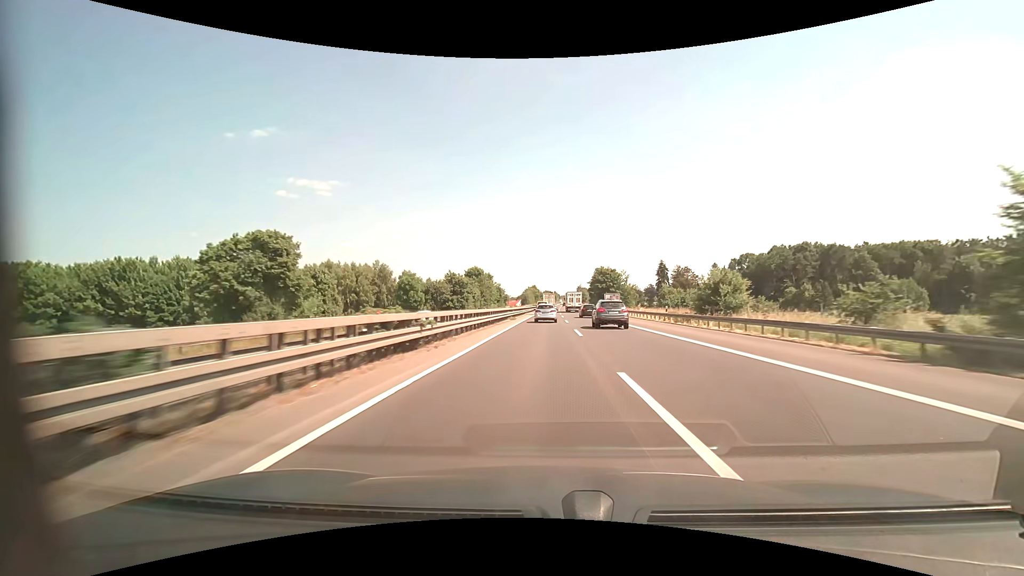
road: motorway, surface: asphalt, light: Day
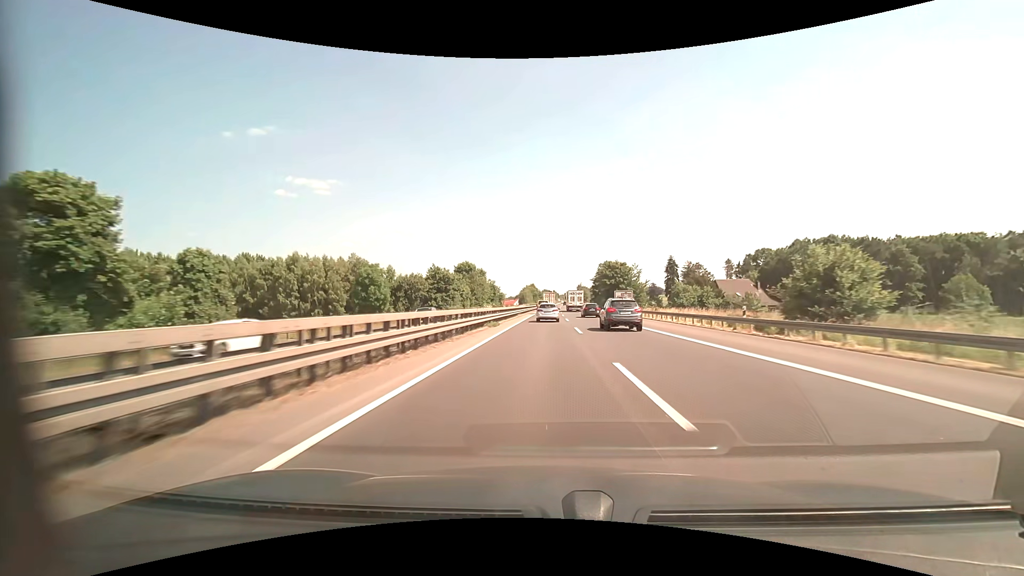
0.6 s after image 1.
(0.0, +16.4) m; 0°
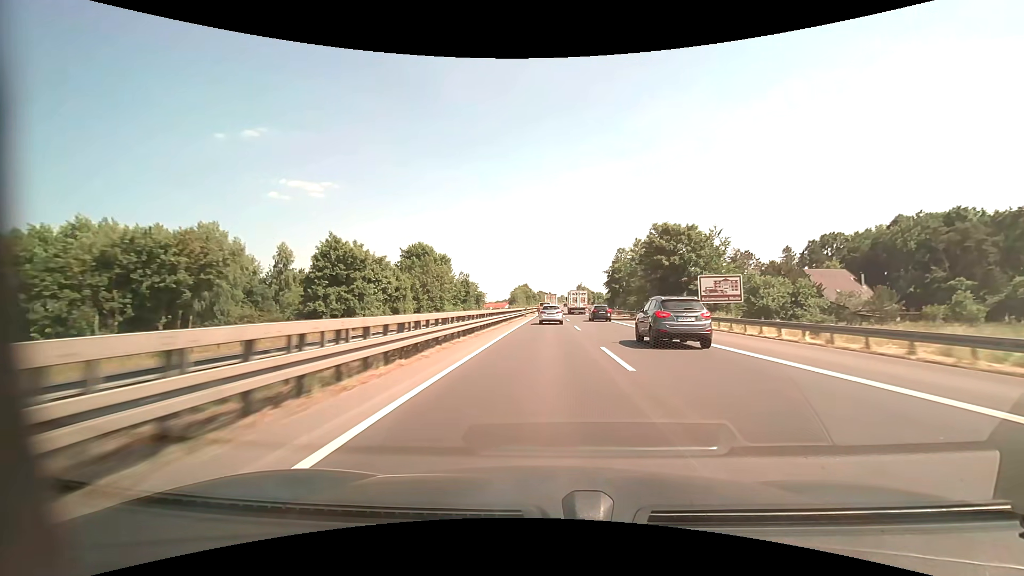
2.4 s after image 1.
(+0.2, +49.1) m; +1°
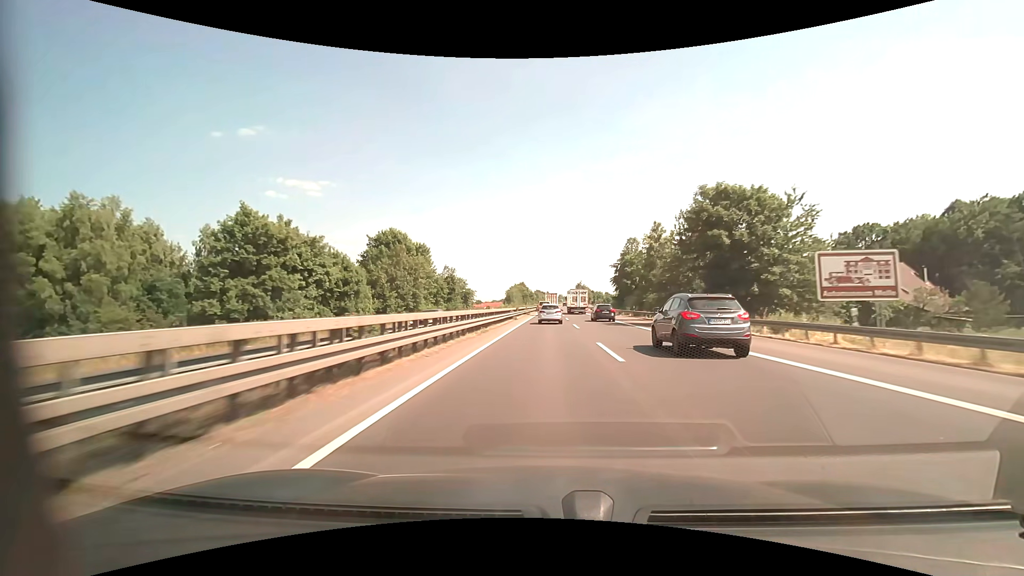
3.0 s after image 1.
(0.0, +16.4) m; 0°
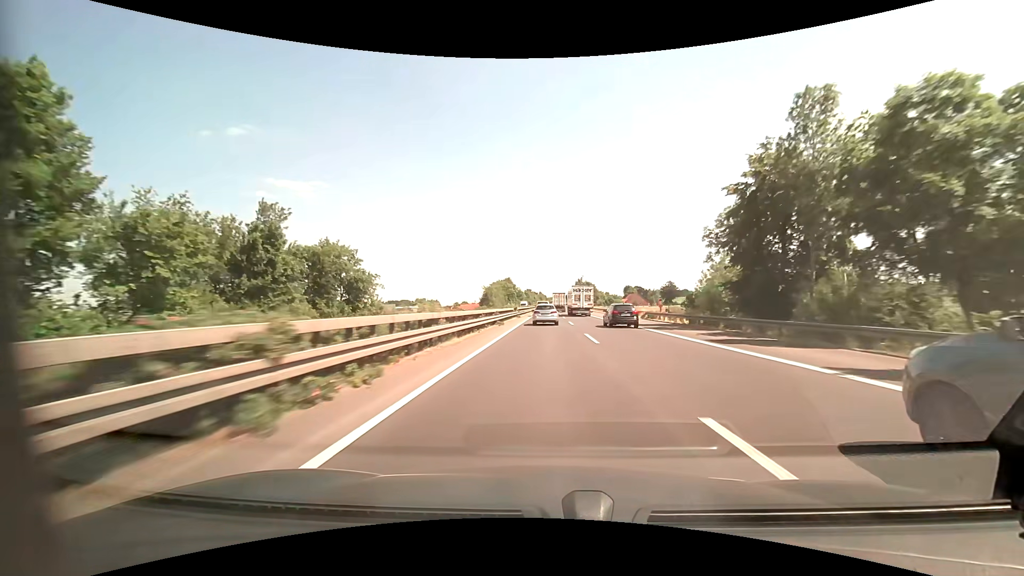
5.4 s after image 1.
(+0.5, +66.1) m; +1°
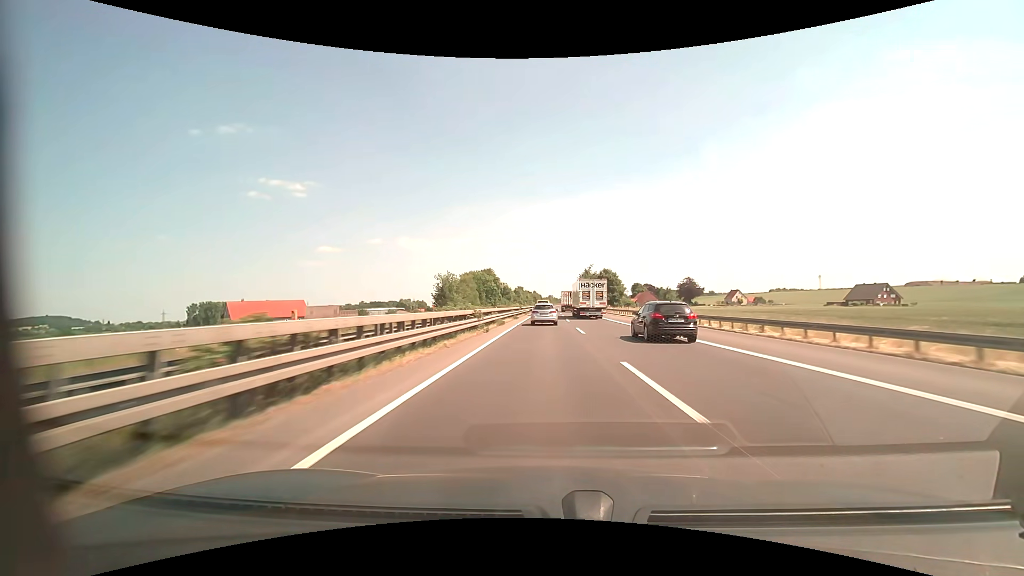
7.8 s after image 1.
(+0.4, +66.3) m; +1°
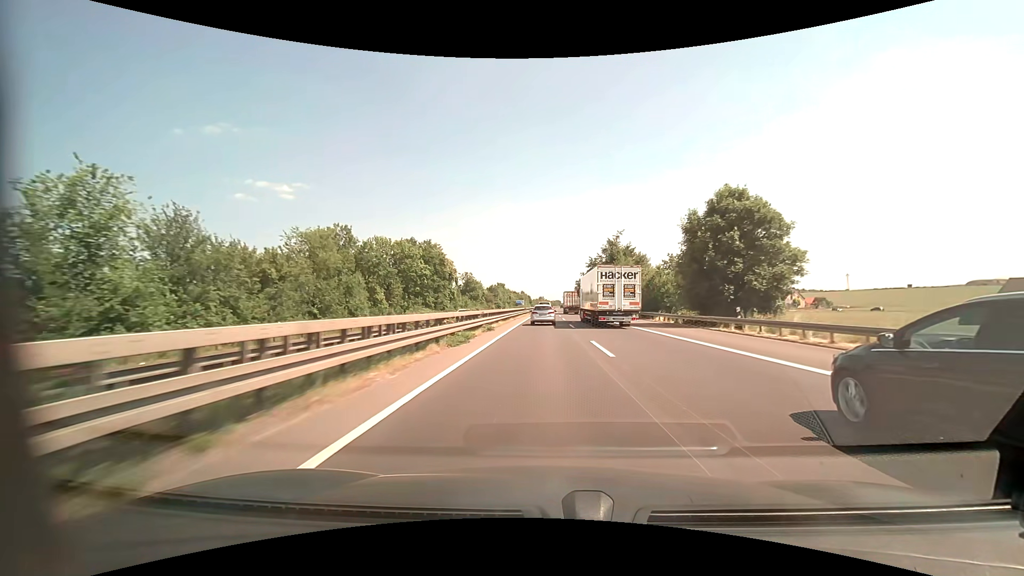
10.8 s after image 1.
(+0.6, +82.5) m; +1°
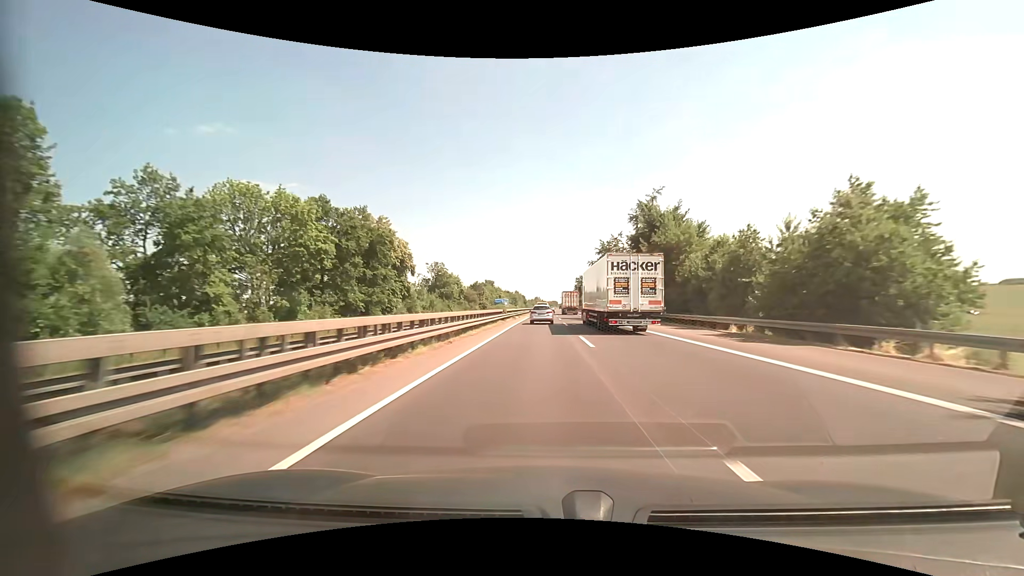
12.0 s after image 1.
(+0.2, +33.1) m; +1°
(0, +10) (0, +20) (0, +30) (0, +40) (0, +50) (0, +60) (0, +70) (0, +80) (0, +90) (0, +100) m
